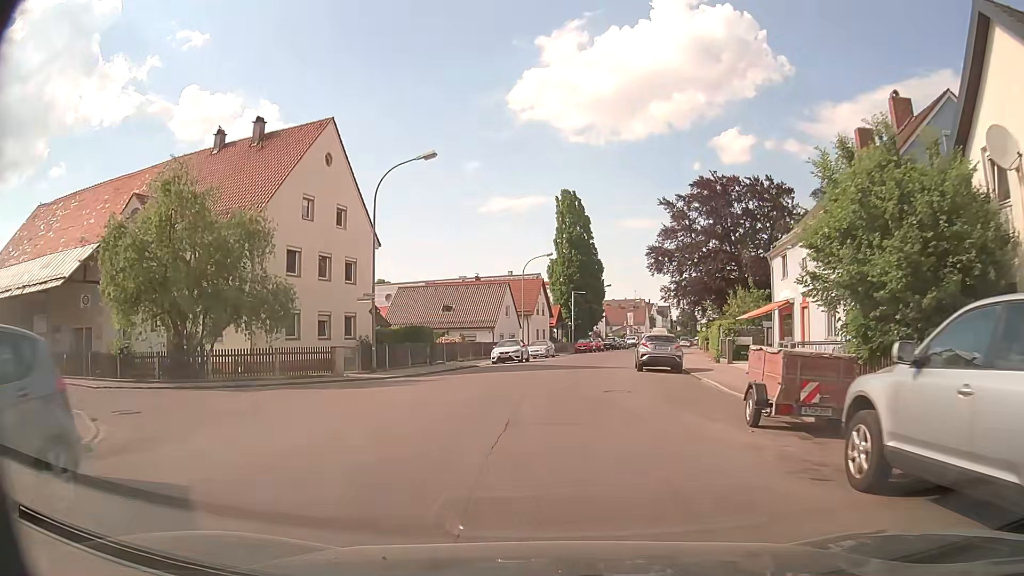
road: tertiary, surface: asphalt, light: Day
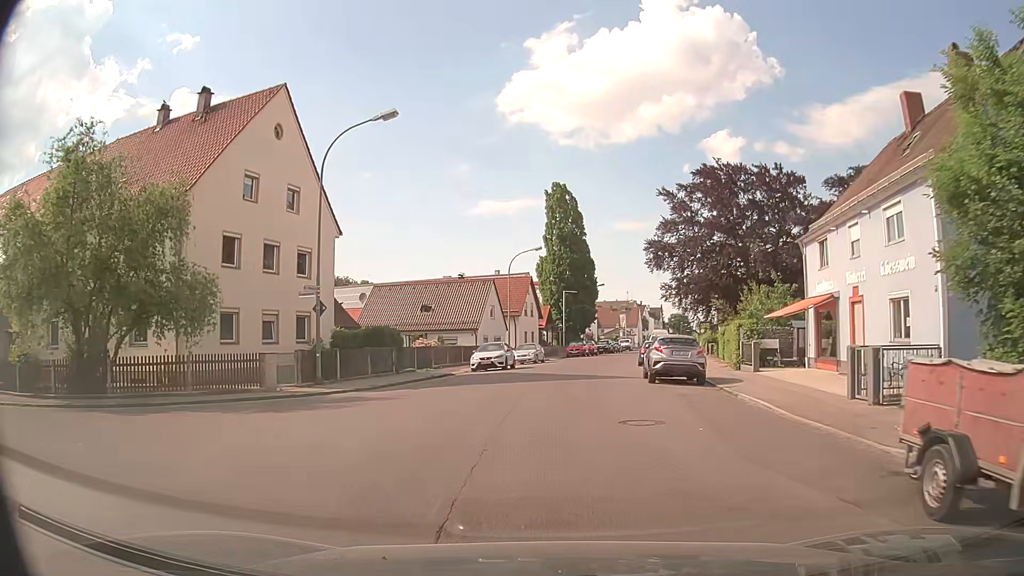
(0.0, +5.6) m; +1°
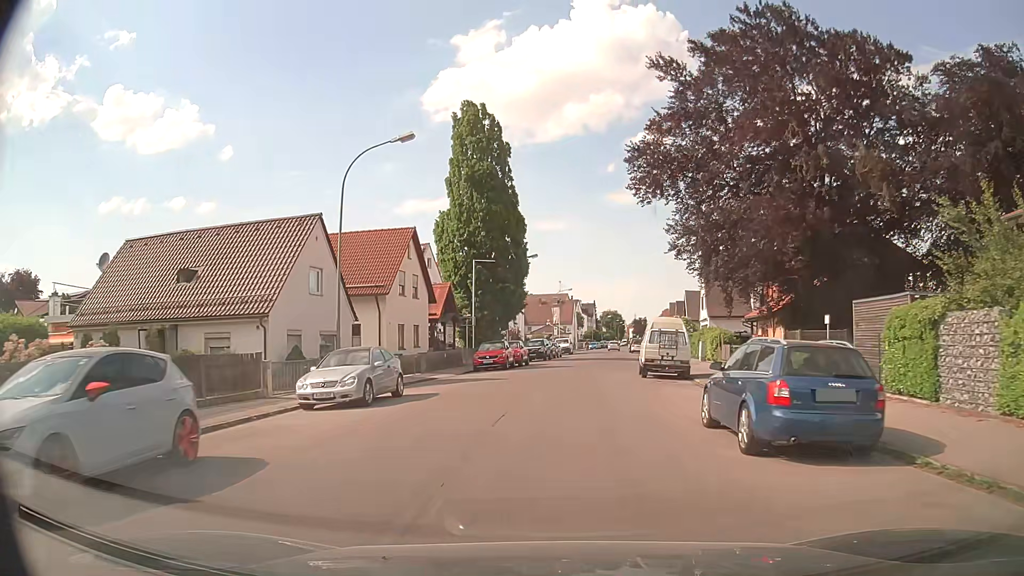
(+1.2, +29.3) m; +5°
(0, +10) (+1, +20) (+2, +30) (+3, +40) (+4, +50) (+5, +60) (+7, +70) (+8, +80) (+9, +90) (+10, +99) m
